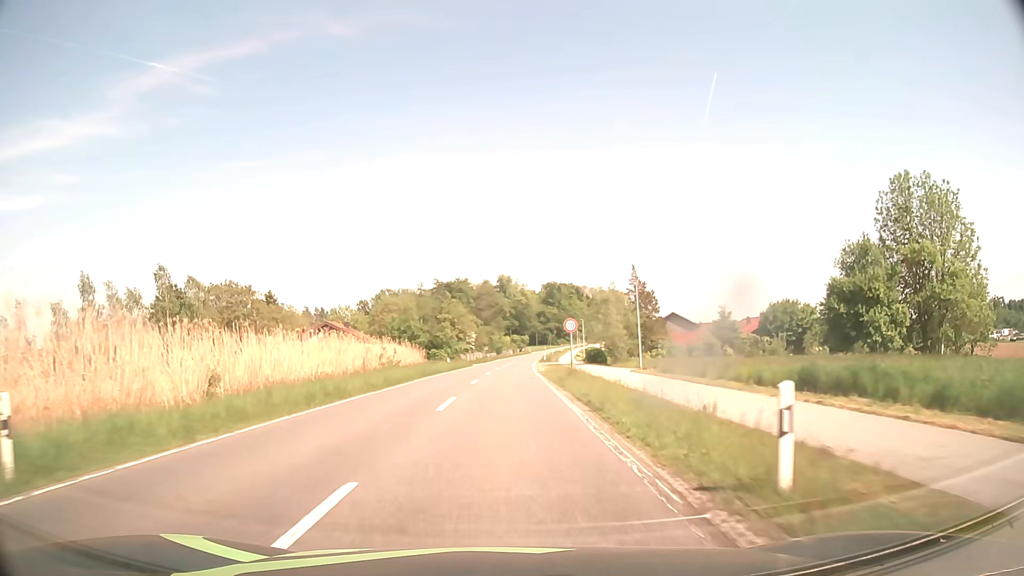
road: secondary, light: Day
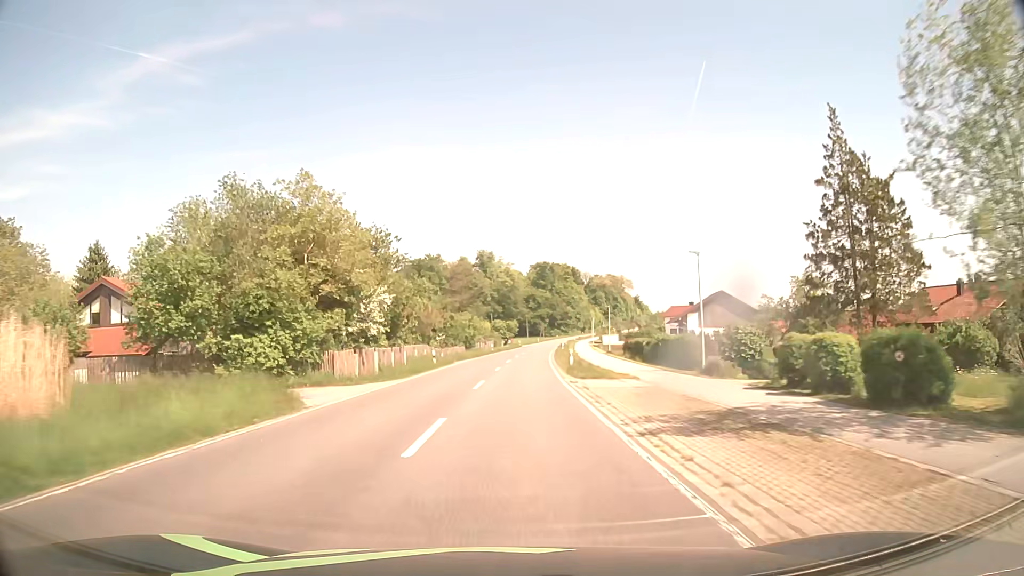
(+0.4, +55.4) m; +1°
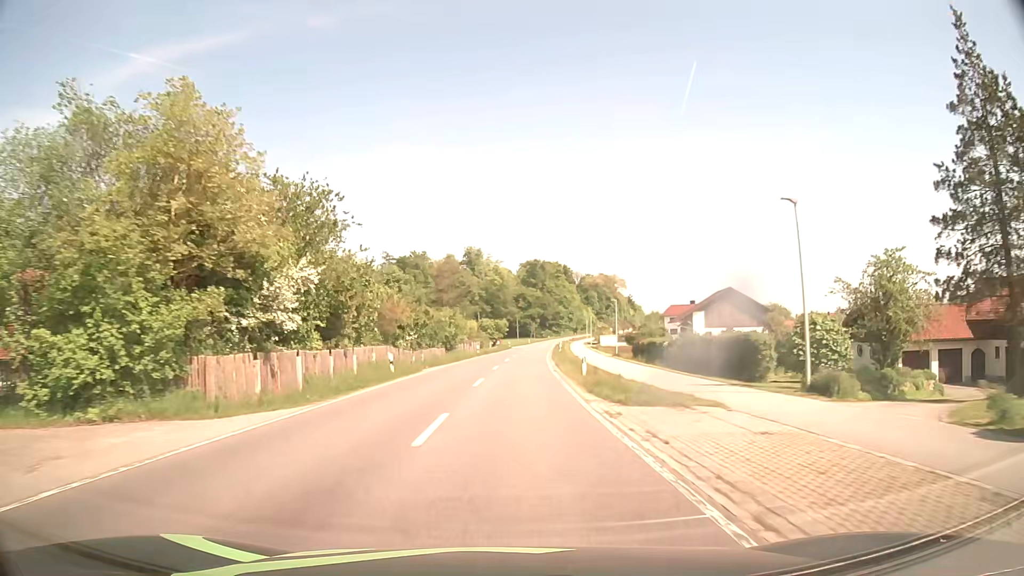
(+0.1, +11.2) m; +1°
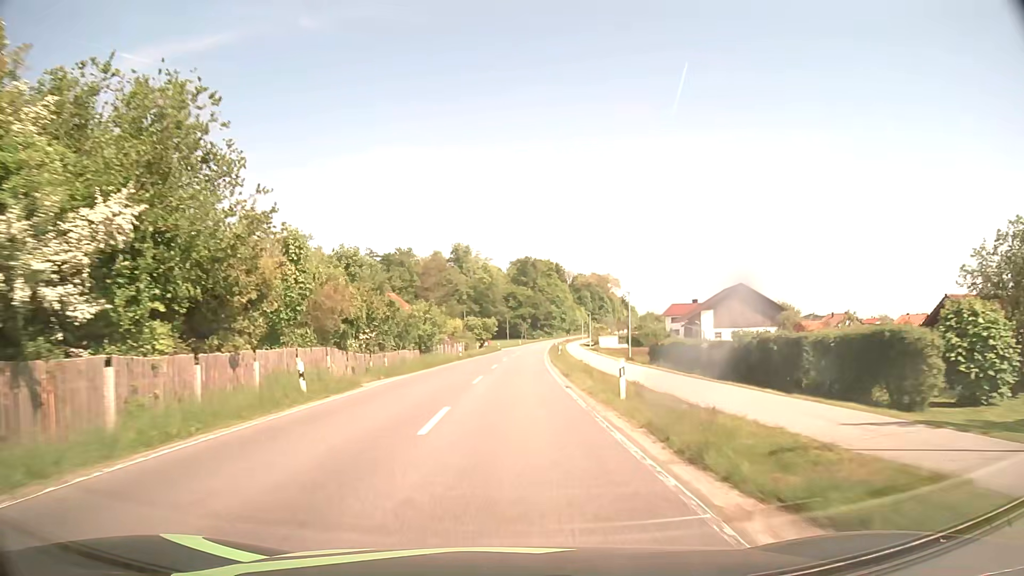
(+0.1, +11.2) m; +1°
